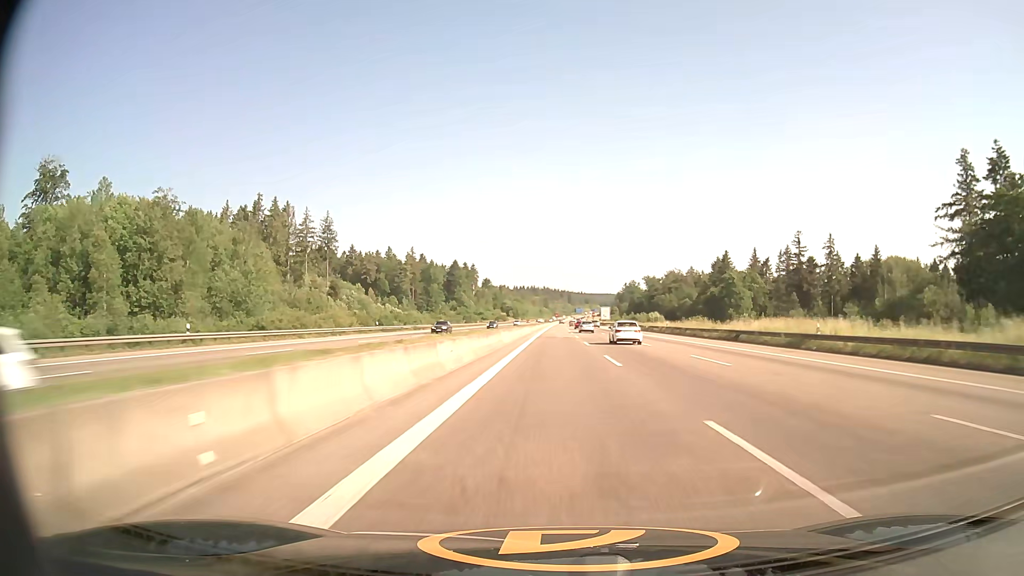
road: motorway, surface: asphalt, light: Day
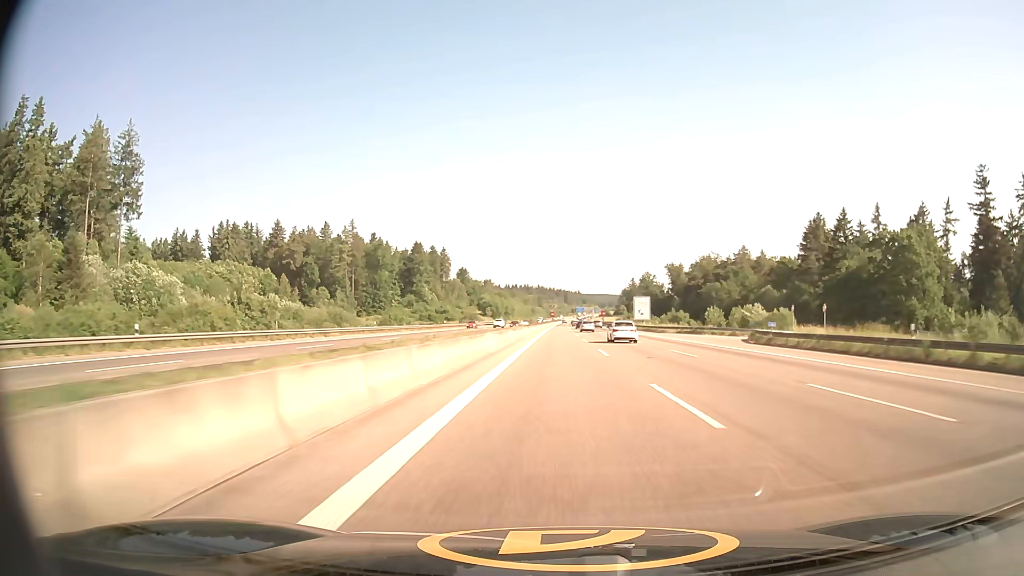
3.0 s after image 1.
(+0.3, +101.5) m; 0°
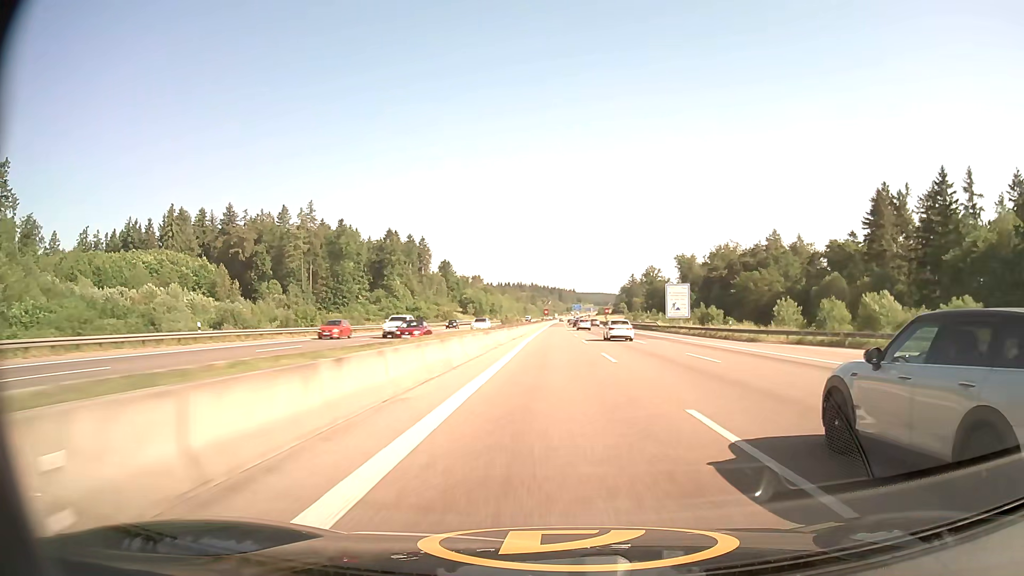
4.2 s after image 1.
(+0.2, +40.5) m; 0°
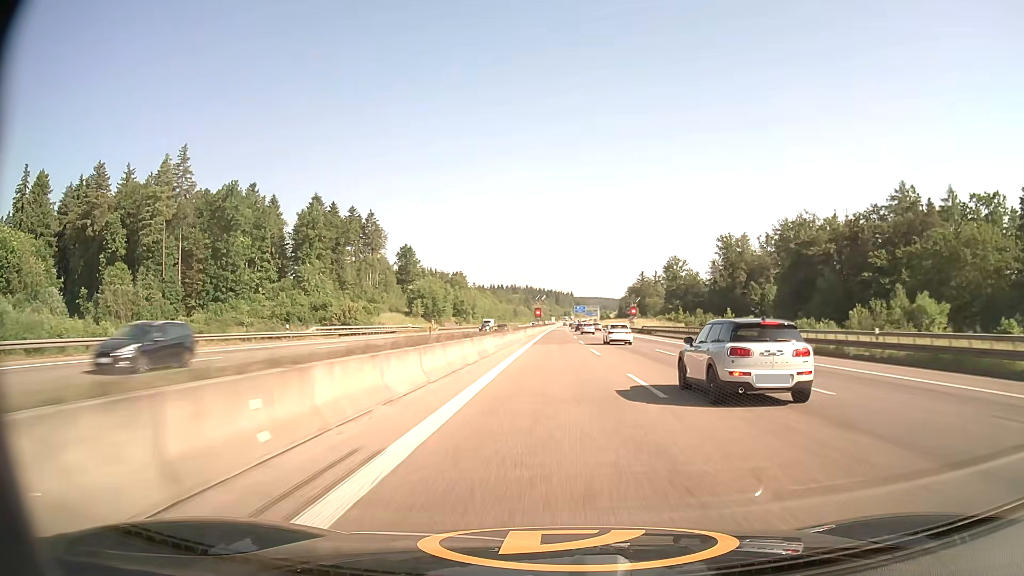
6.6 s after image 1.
(+0.3, +80.9) m; 0°
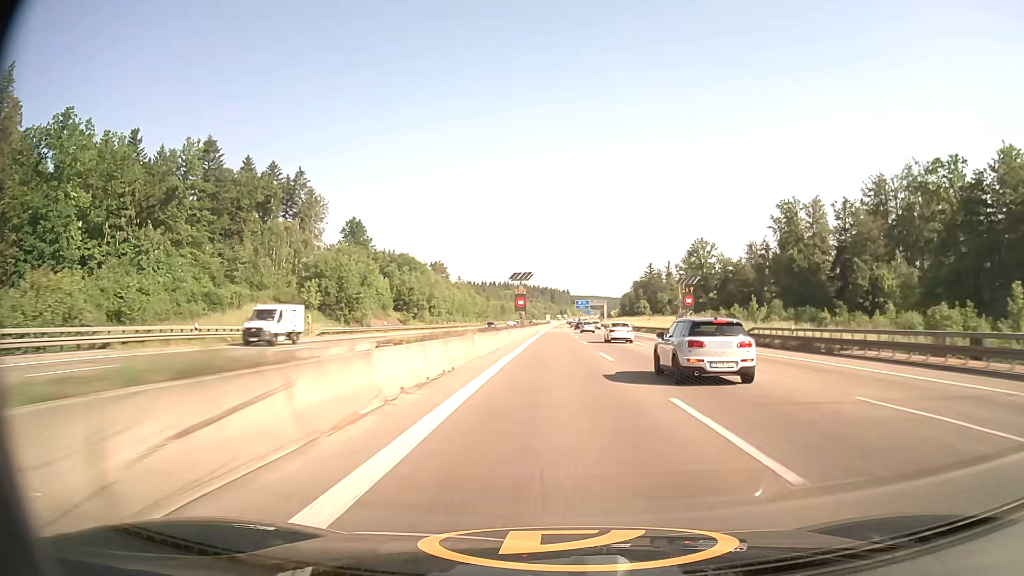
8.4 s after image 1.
(+0.2, +60.5) m; 0°
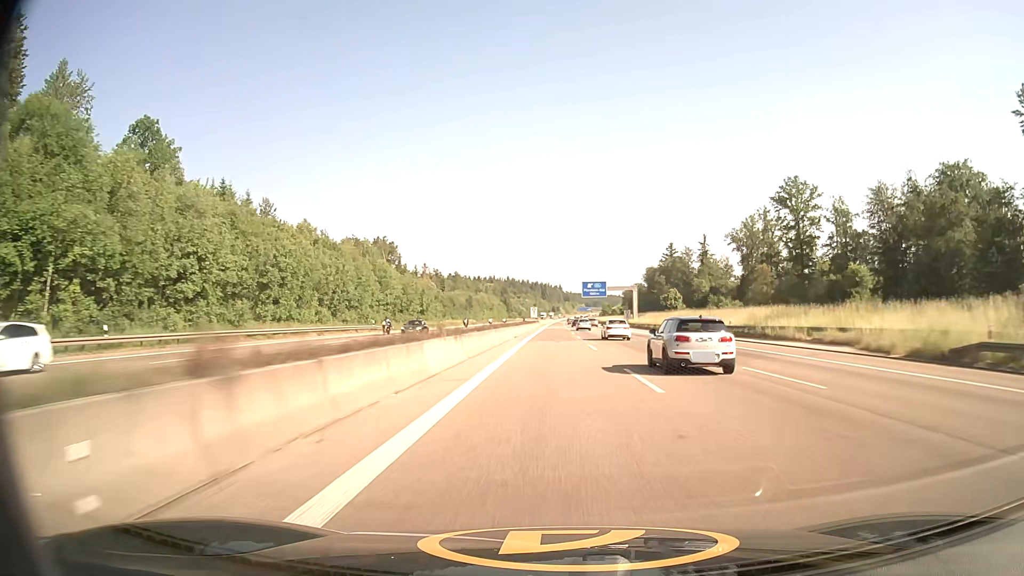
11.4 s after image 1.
(+0.6, +100.2) m; +1°
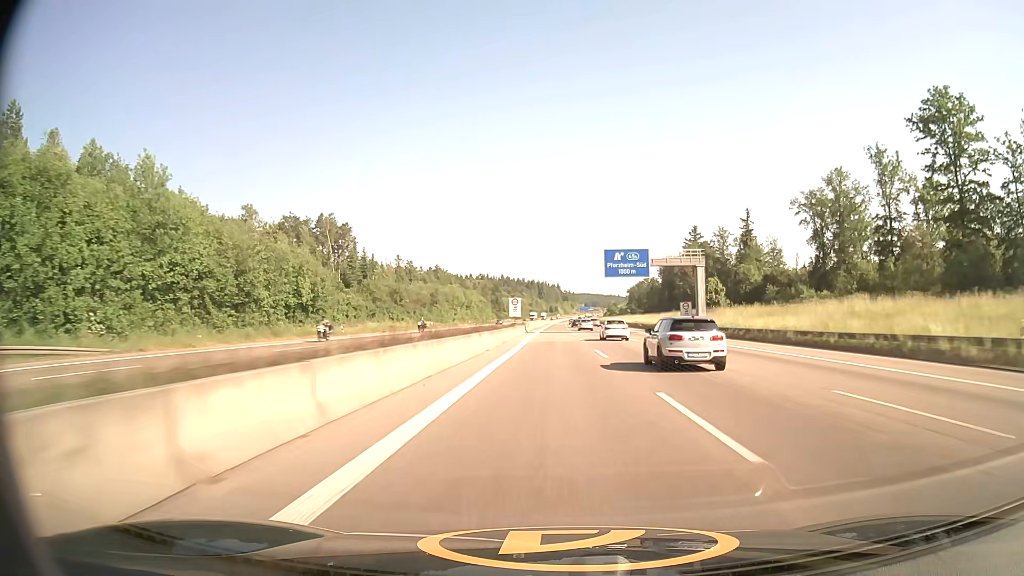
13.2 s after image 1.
(+0.2, +59.8) m; 0°
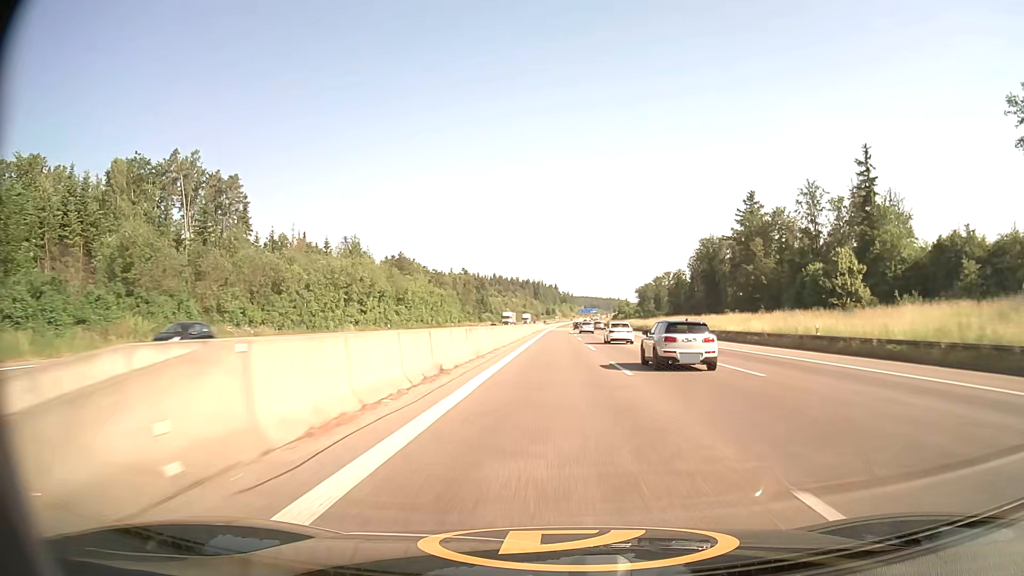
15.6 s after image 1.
(+0.1, +79.0) m; 0°
(0, +10) (0, +20) (0, +30) (0, +40) (0, +50) (0, +60) (0, +70) (0, +80) (0, +90) (+1, +100) m
